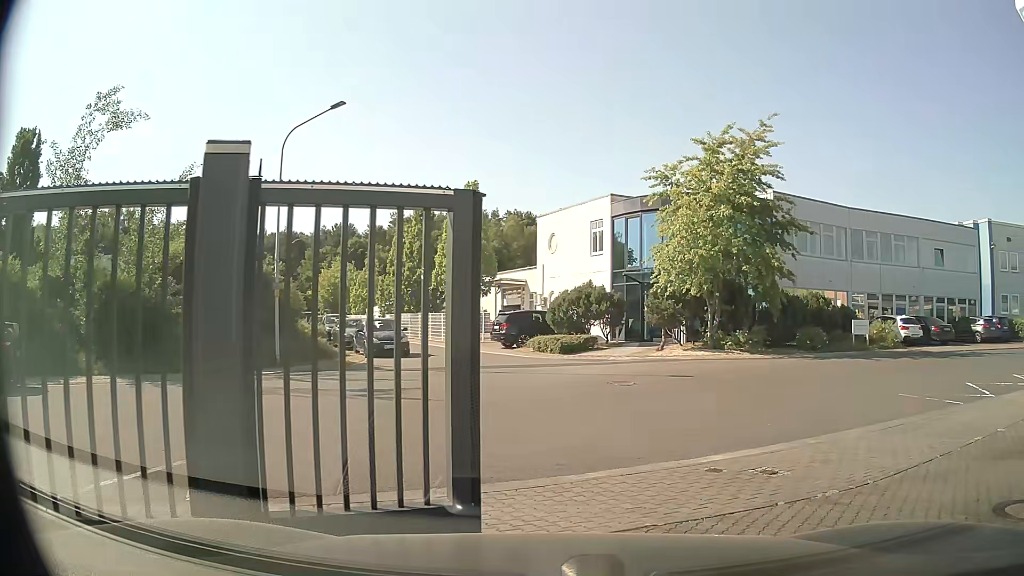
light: Day
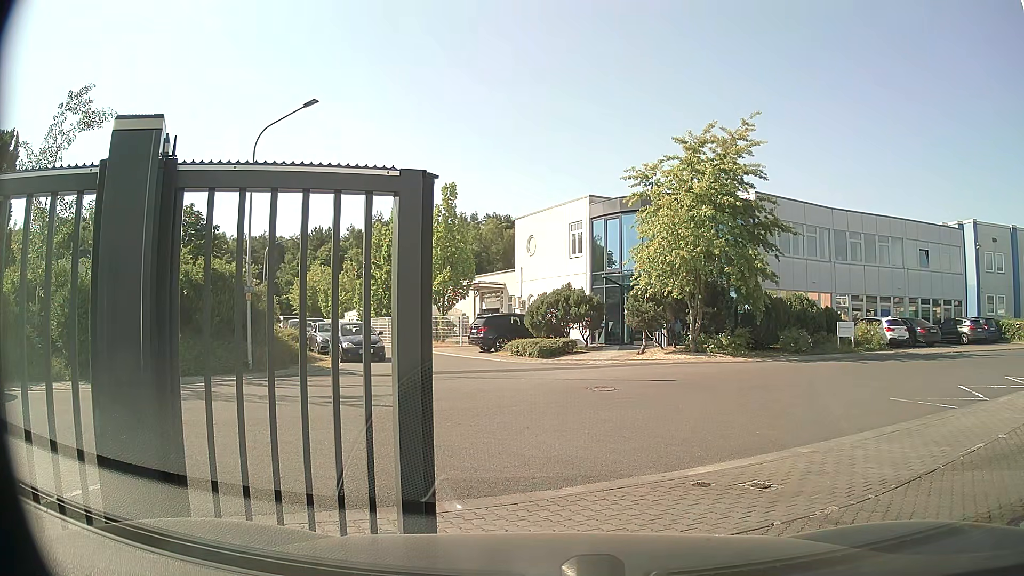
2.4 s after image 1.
(0.0, +0.5) m; 0°
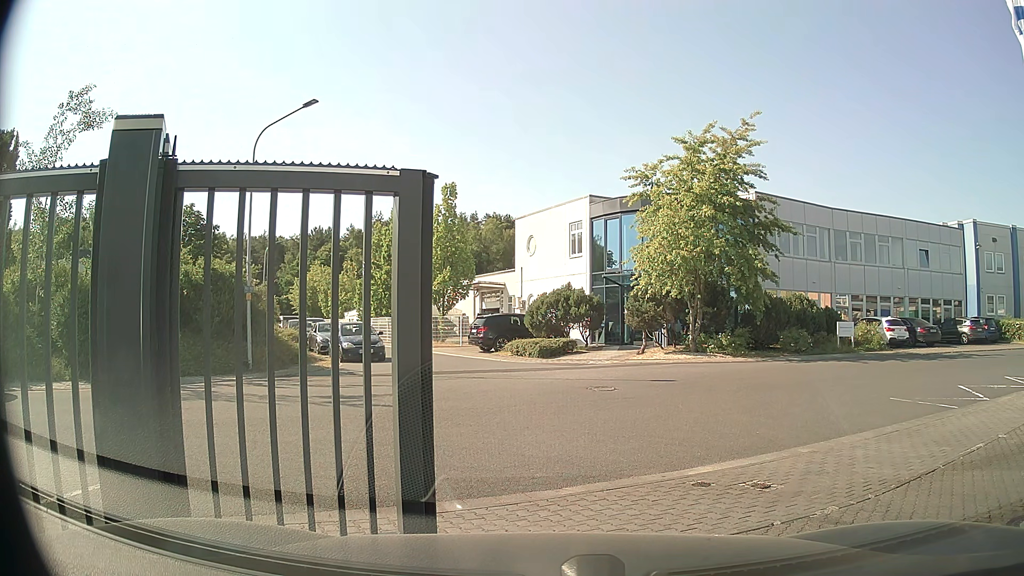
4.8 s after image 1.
(0.0, 0.0) m; 0°
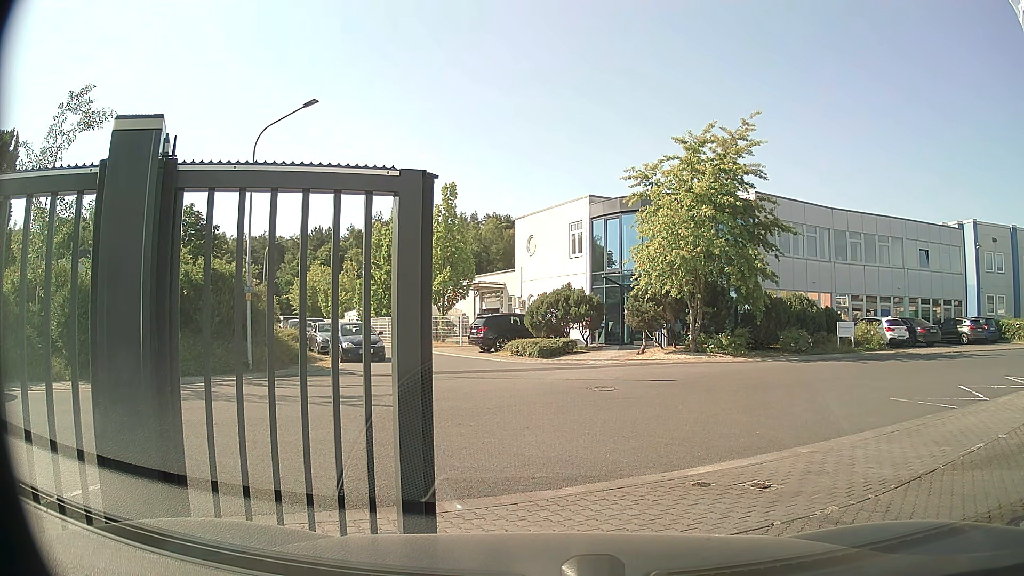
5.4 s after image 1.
(0.0, 0.0) m; 0°
